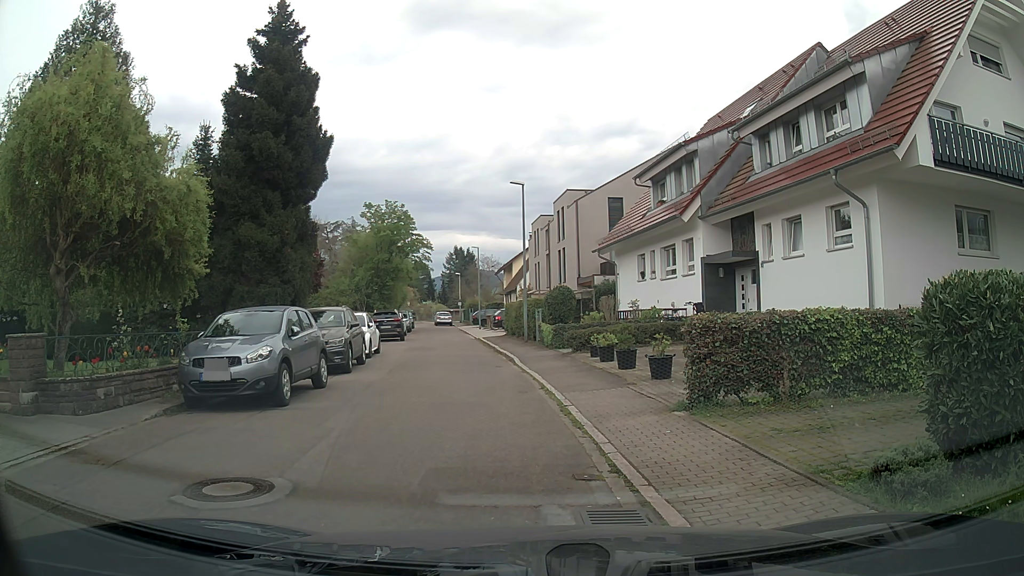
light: Day
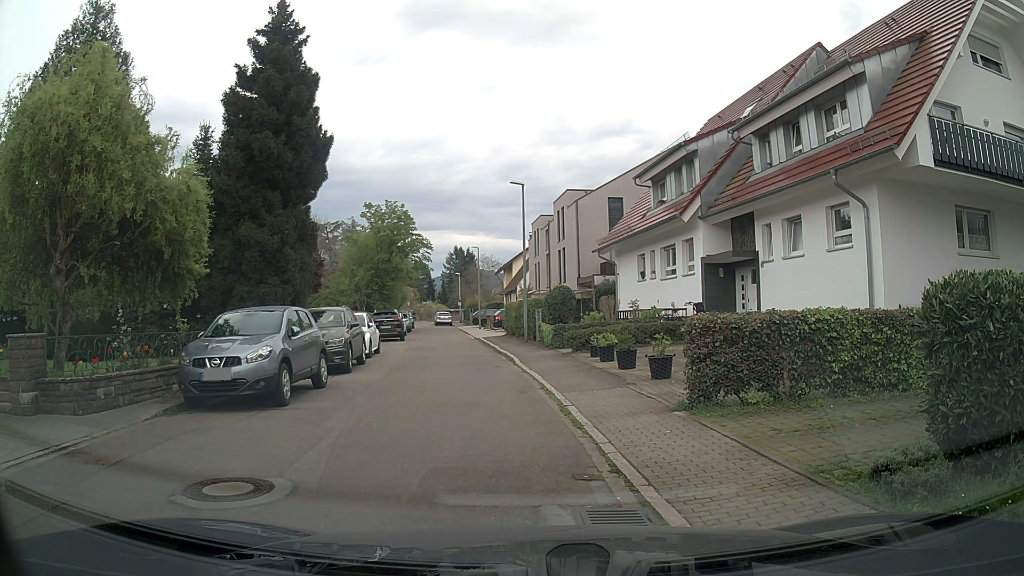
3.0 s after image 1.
(0.0, 0.0) m; 0°
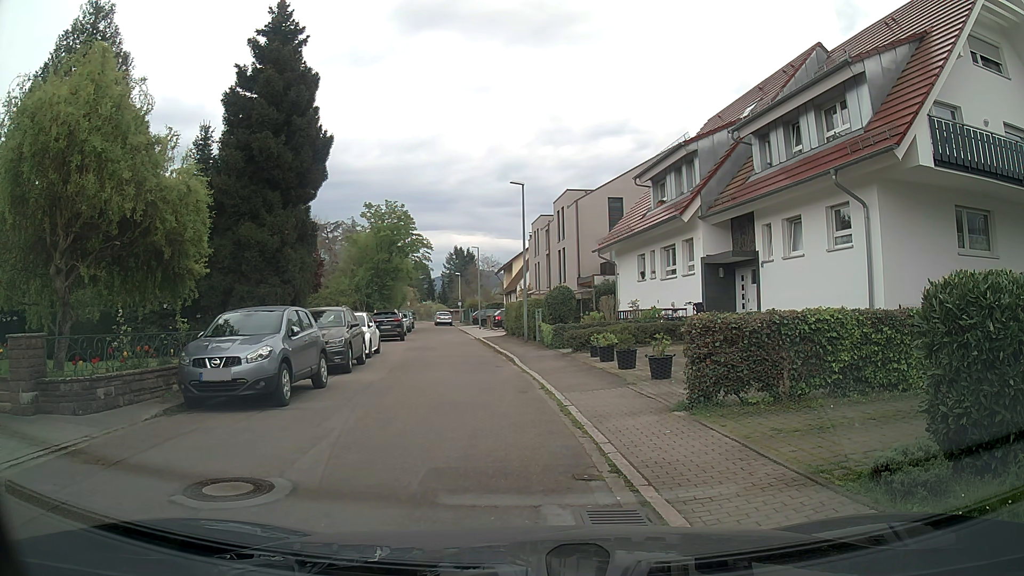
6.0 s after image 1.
(0.0, 0.0) m; 0°
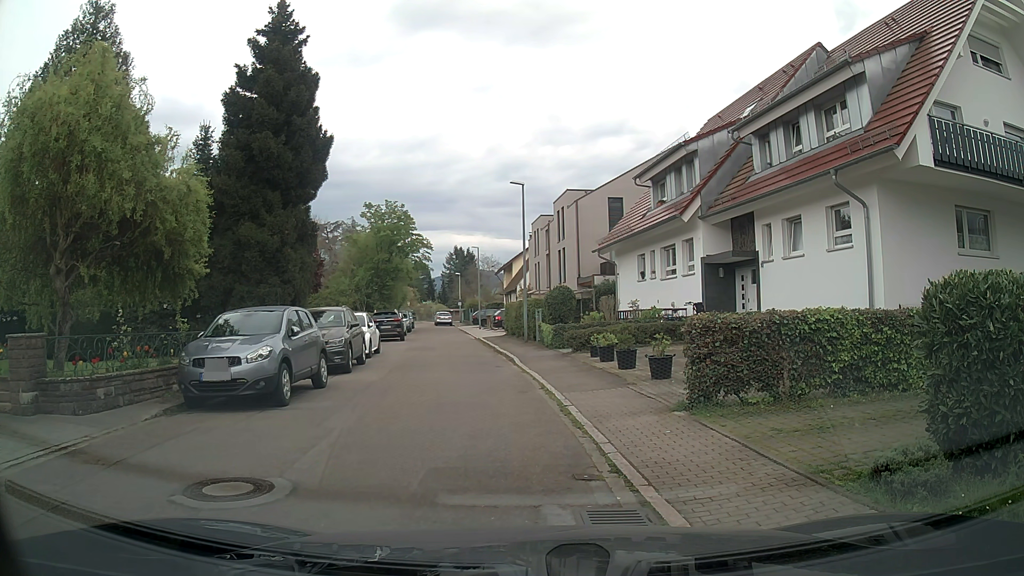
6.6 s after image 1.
(0.0, 0.0) m; 0°
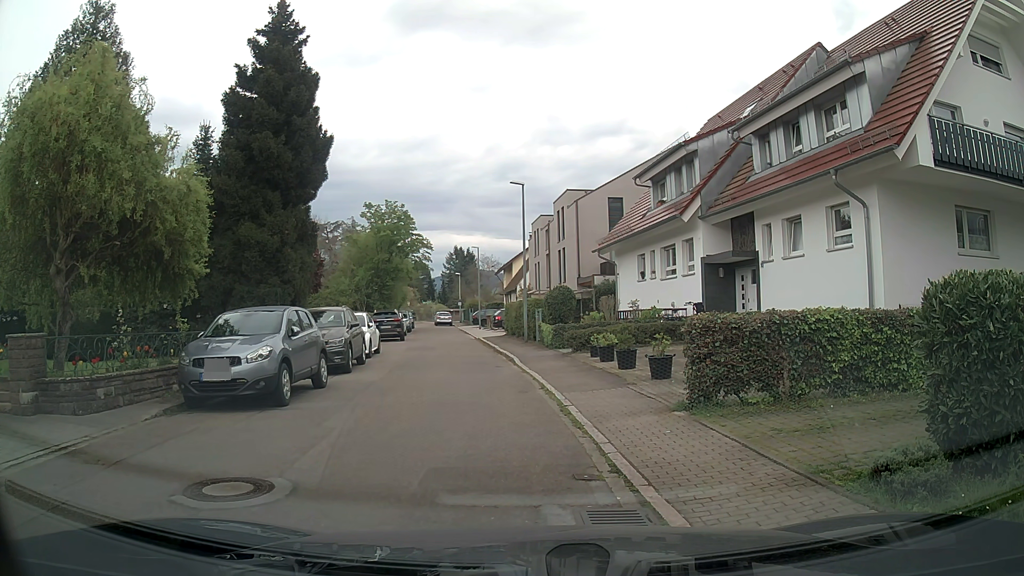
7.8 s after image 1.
(0.0, 0.0) m; 0°
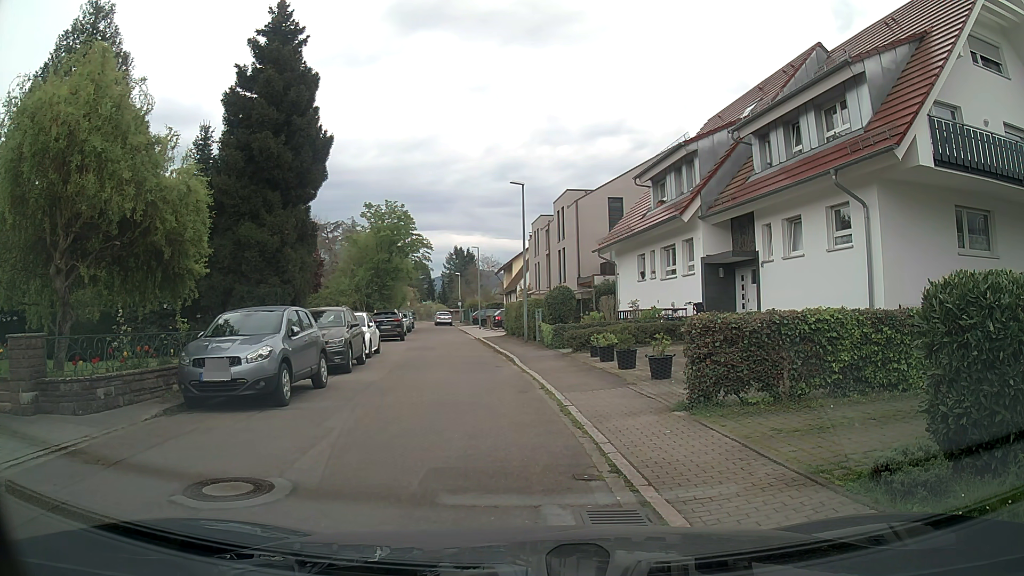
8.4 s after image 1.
(0.0, 0.0) m; 0°
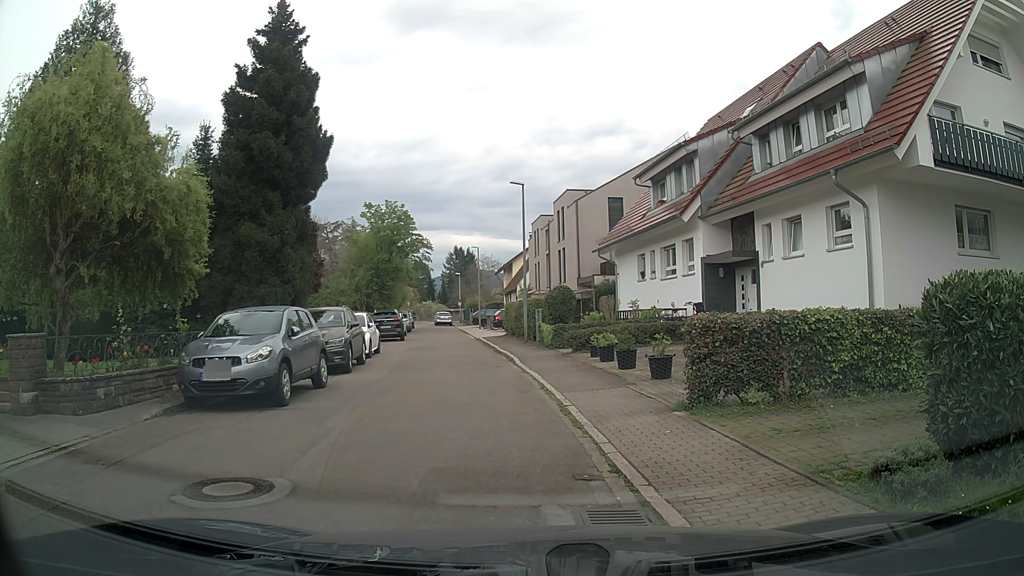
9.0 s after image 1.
(0.0, 0.0) m; 0°
